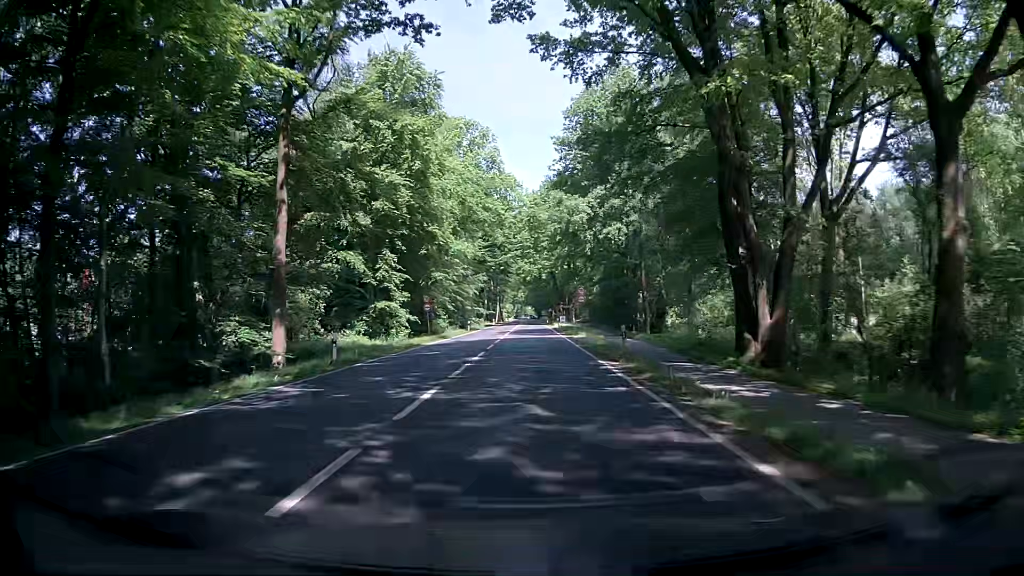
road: primary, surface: asphalt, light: Day
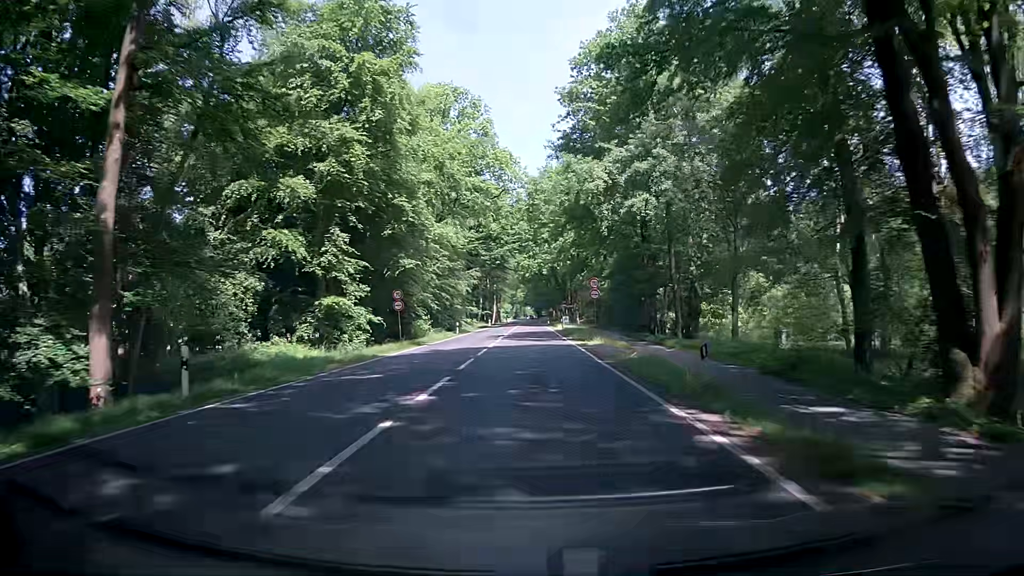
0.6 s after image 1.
(+0.2, +10.6) m; +2°
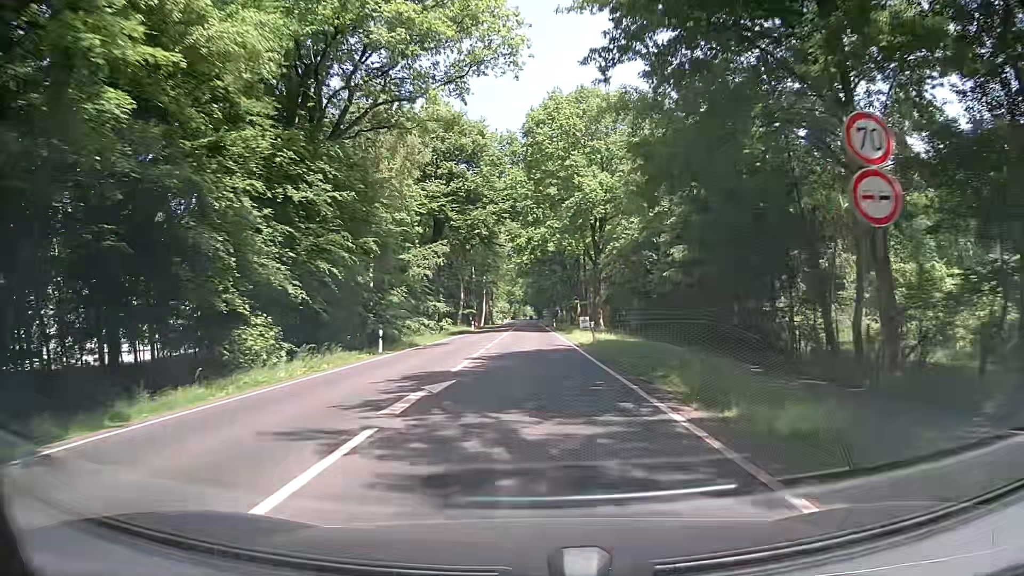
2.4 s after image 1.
(-0.8, +31.8) m; -2°
(0, +10) (0, +20) (0, +30) (0, +40) (0, +50) (0, +60) (0, +70) (0, +80) (0, +90) (0, +100) m
